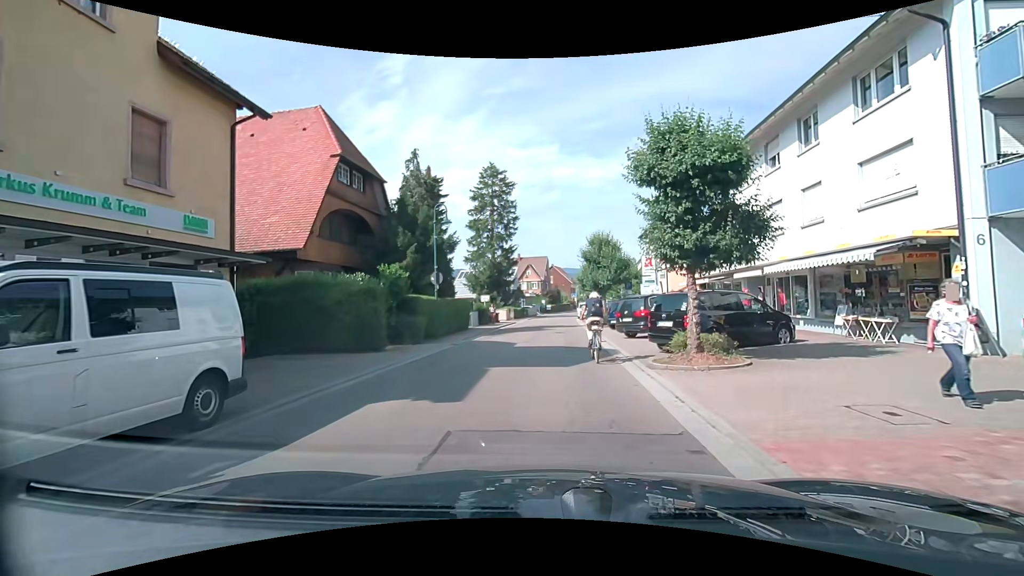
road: tertiary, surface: asphalt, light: Day
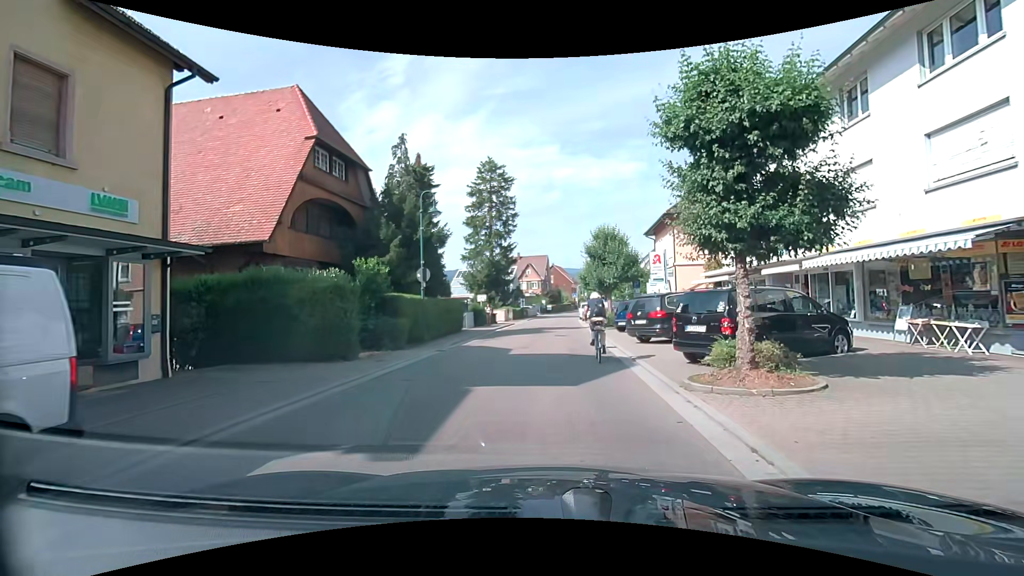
(0.0, +2.6) m; -1°
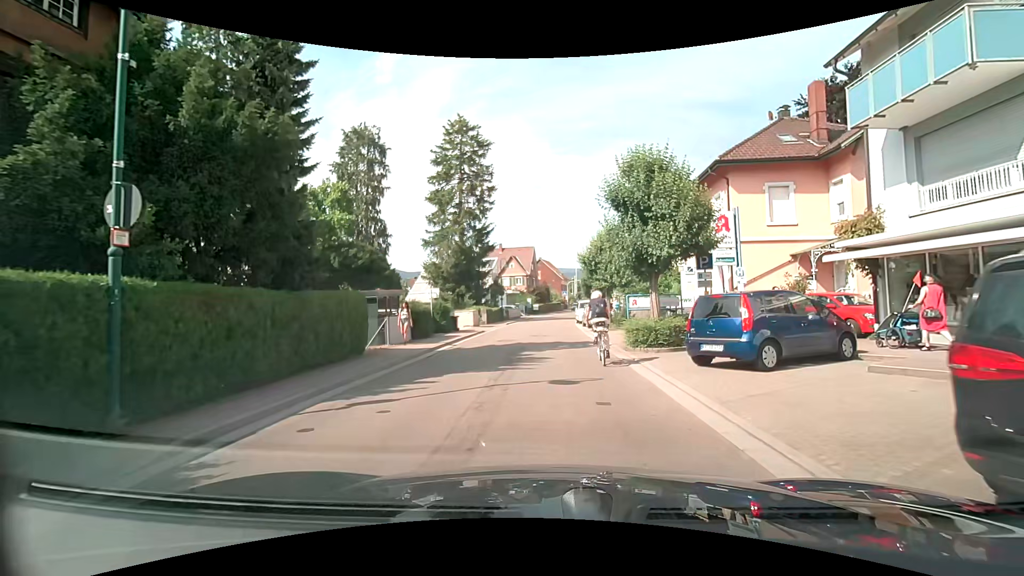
(+0.3, +14.3) m; +3°
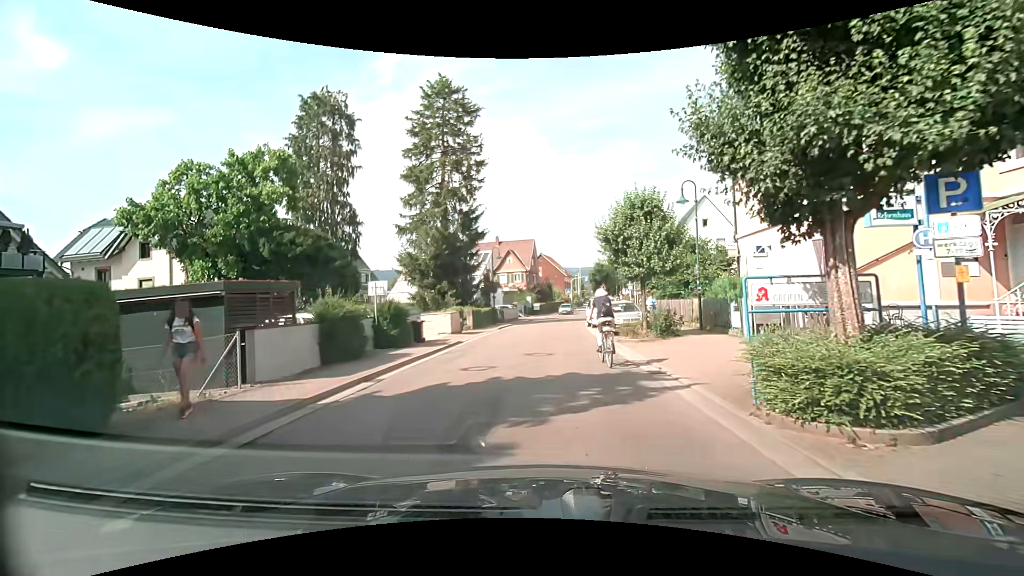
(0.0, +9.0) m; 0°
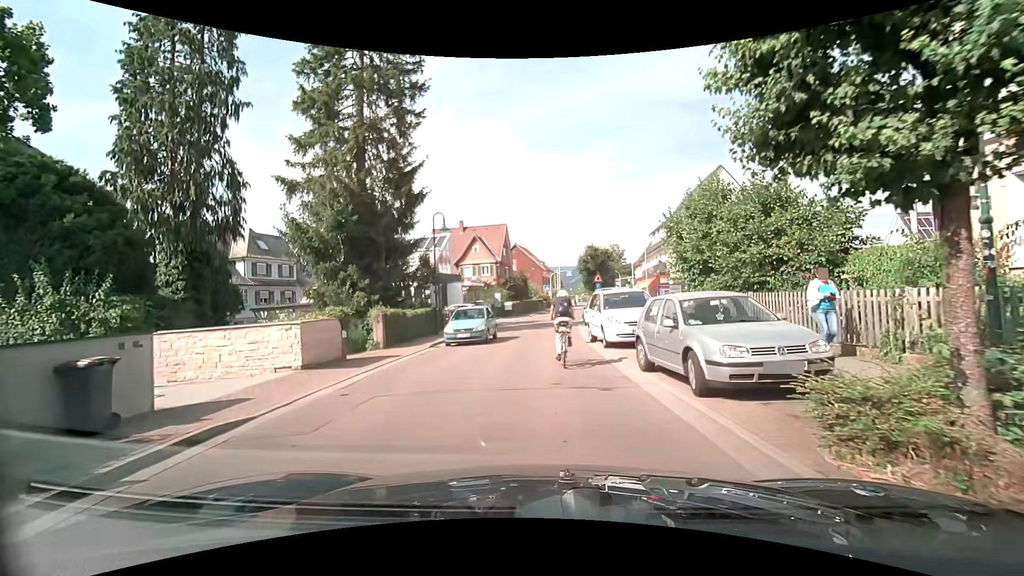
(0.0, +14.4) m; +2°
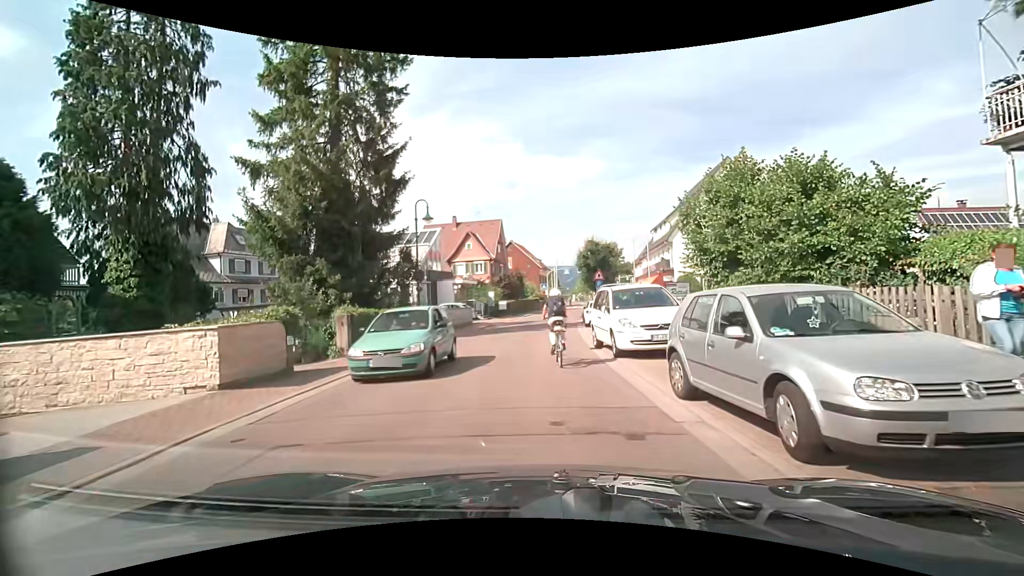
(0.0, +2.9) m; 0°
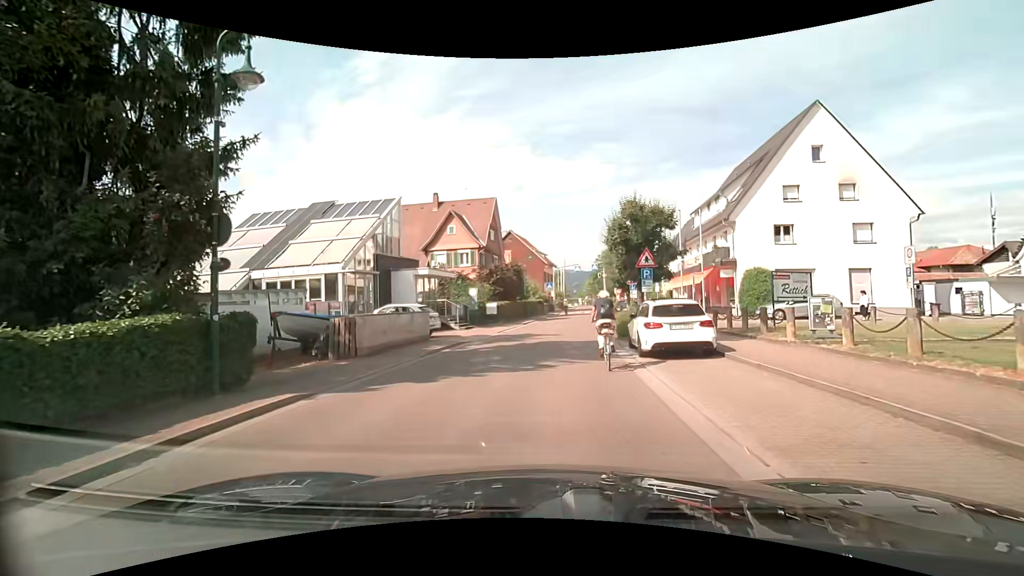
(+0.1, +14.3) m; 0°
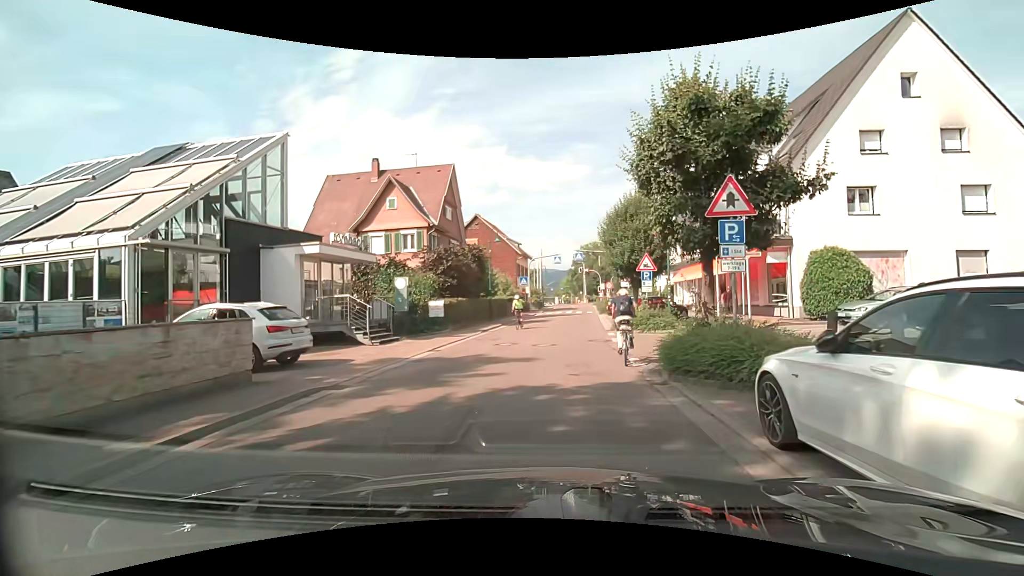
(+0.2, +11.1) m; +3°
(0, +10) (+1, +20) (+1, +30) (+2, +40) (+3, +50) (+4, +60) (+5, +70) (+6, +80) (+7, +90) (+7, +100) m
